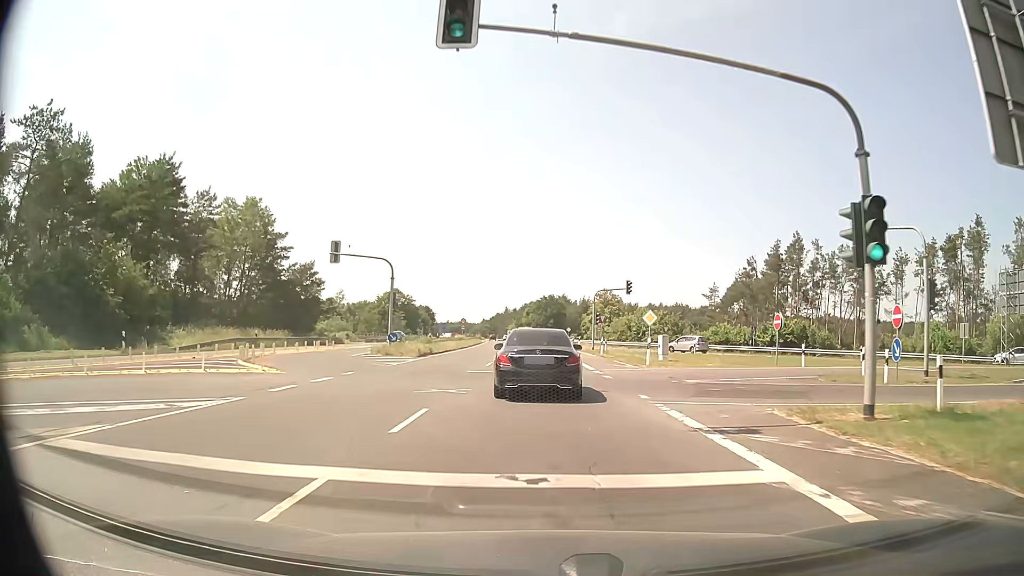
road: secondary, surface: asphalt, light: Day
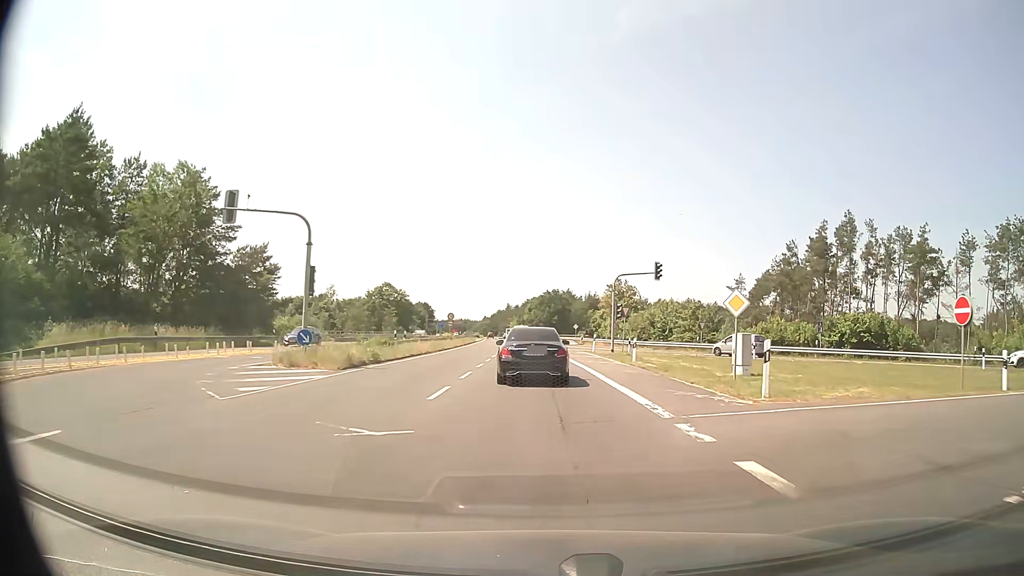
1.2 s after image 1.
(0.0, +15.0) m; 0°
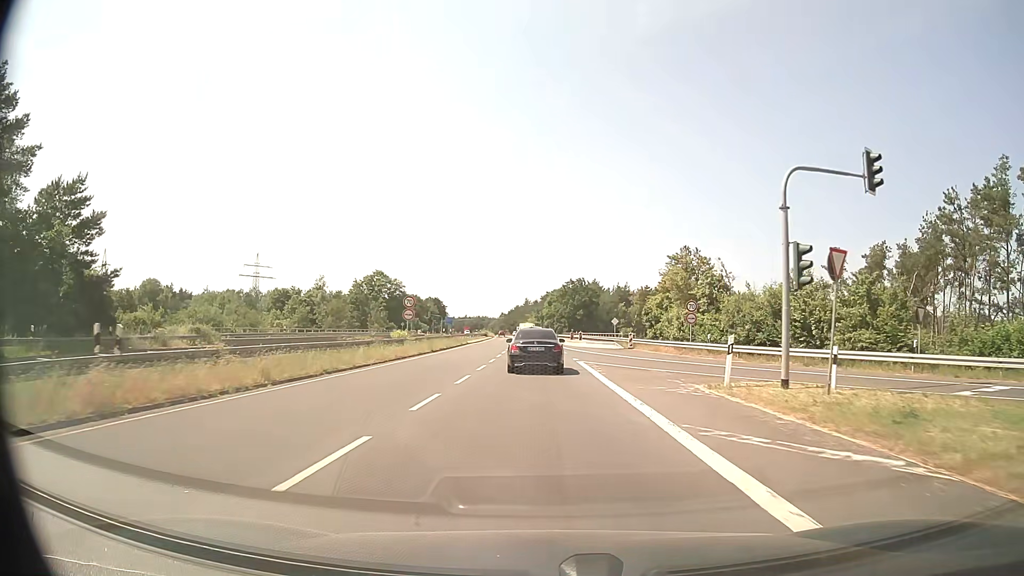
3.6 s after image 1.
(-0.2, +32.0) m; -1°
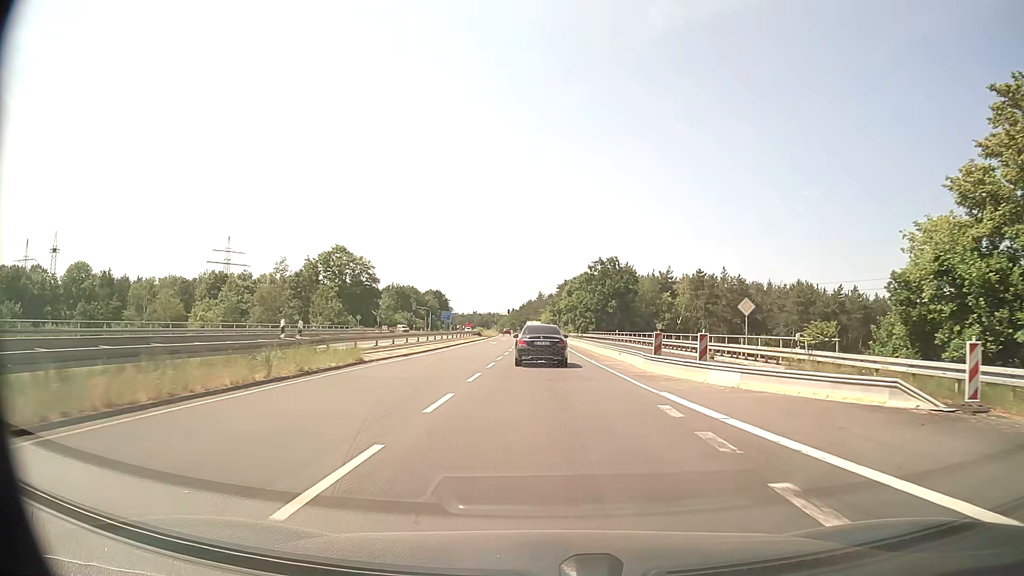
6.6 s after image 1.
(-0.6, +43.0) m; -1°
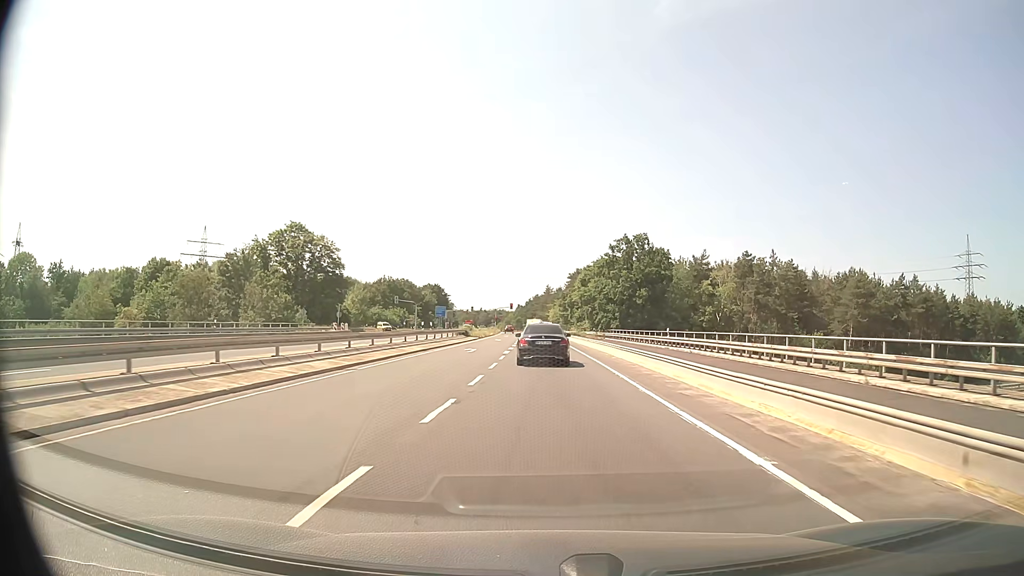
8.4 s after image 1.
(-0.2, +25.5) m; -1°
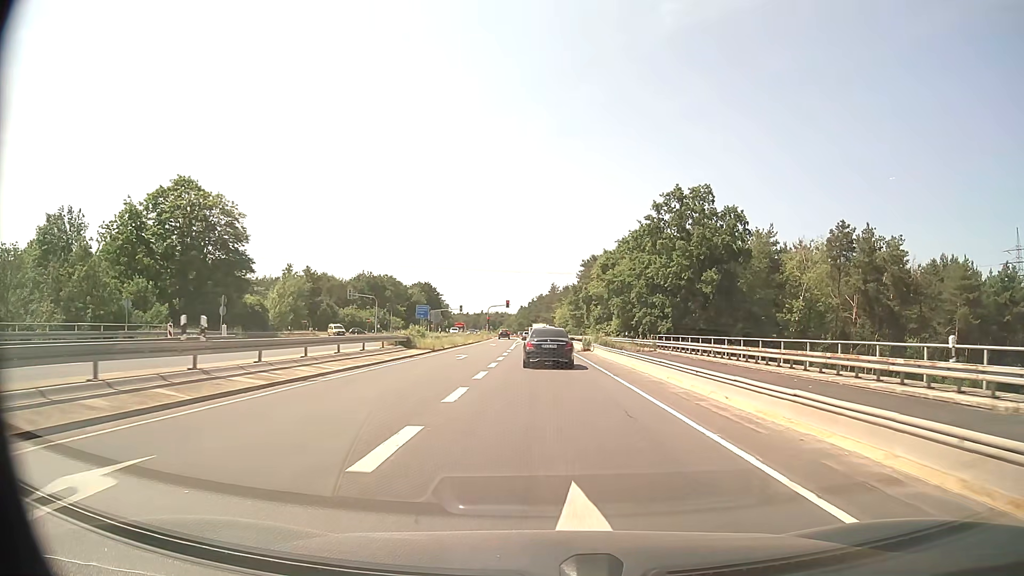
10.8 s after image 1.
(-0.1, +33.3) m; 0°
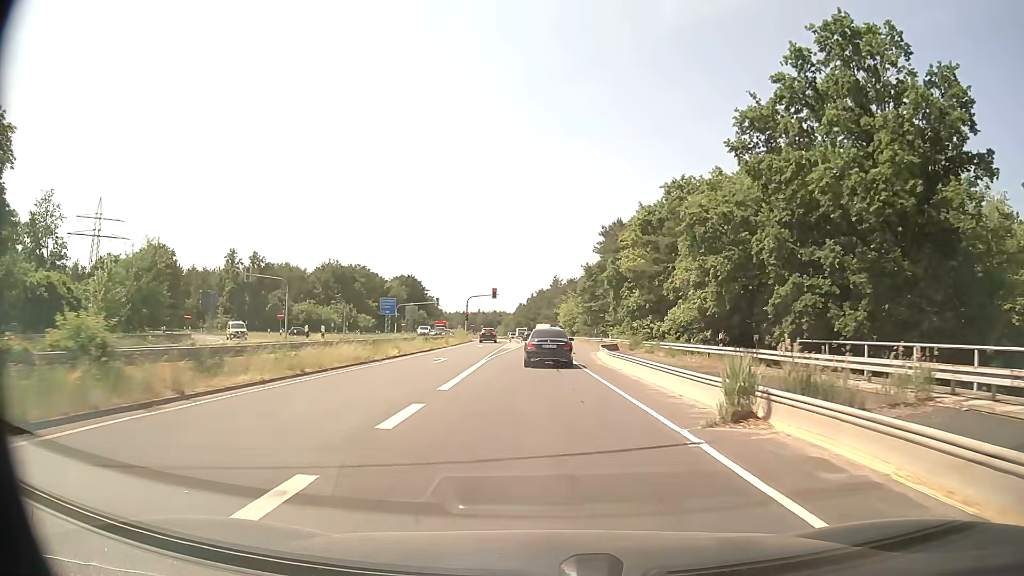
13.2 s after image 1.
(0.0, +33.9) m; 0°
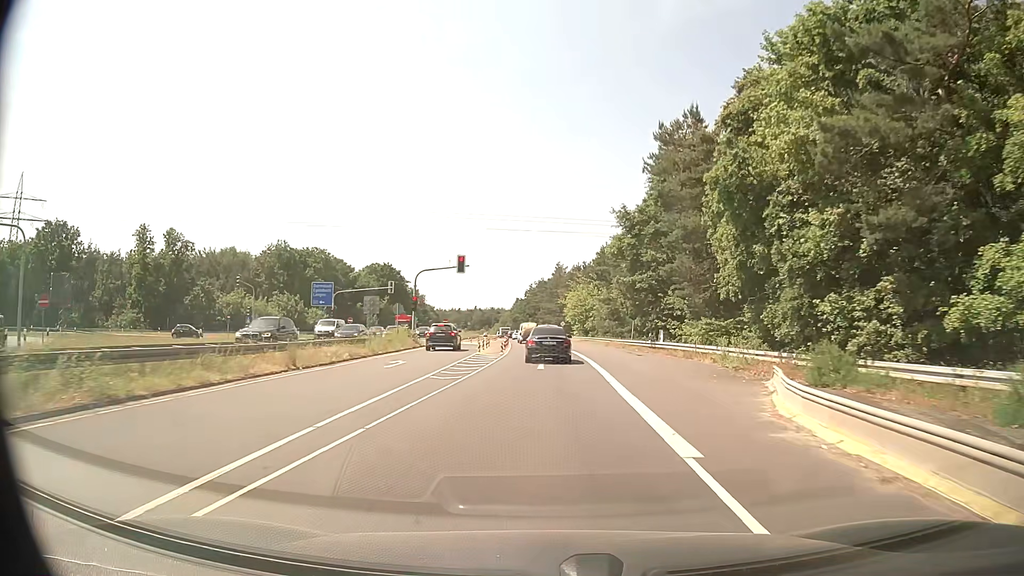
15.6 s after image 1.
(0.0, +35.3) m; 0°
(0, +10) (0, +20) (0, +30) (0, +40) (0, +50) (-1, +60) (-1, +70) (-2, +80) (-2, +90) (-3, +100) m
